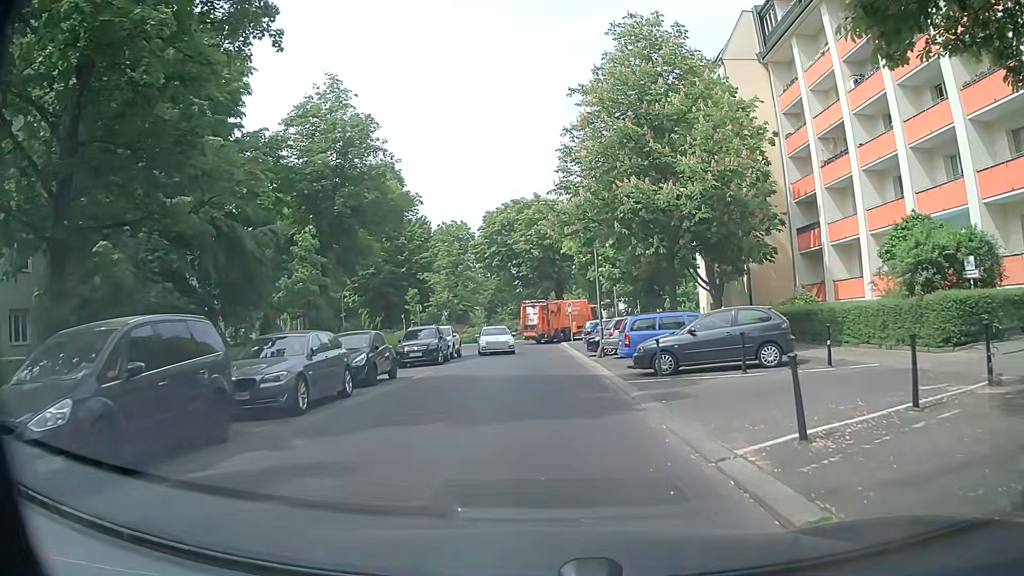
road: residential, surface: asphalt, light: Day
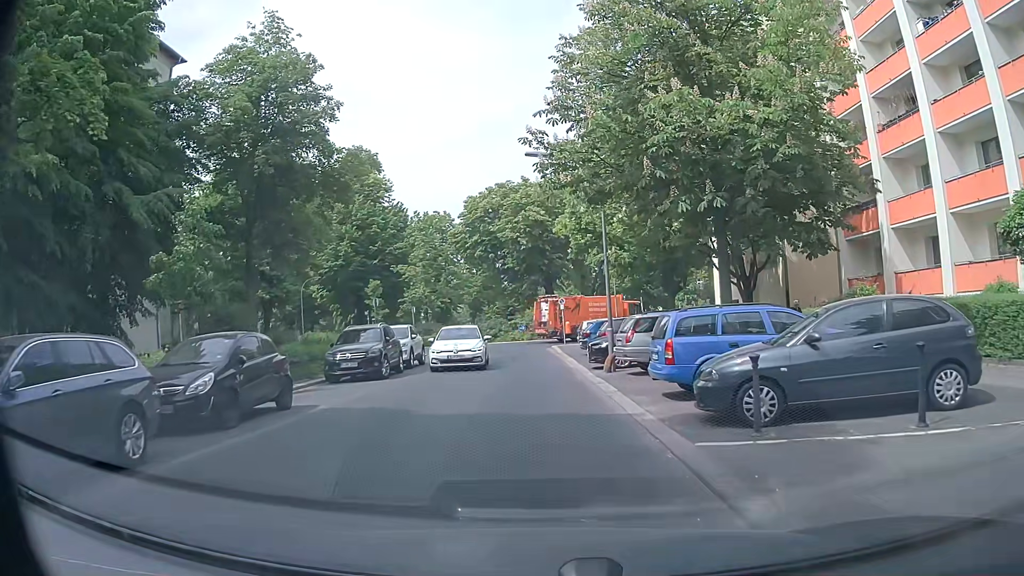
(+0.1, +7.8) m; +1°
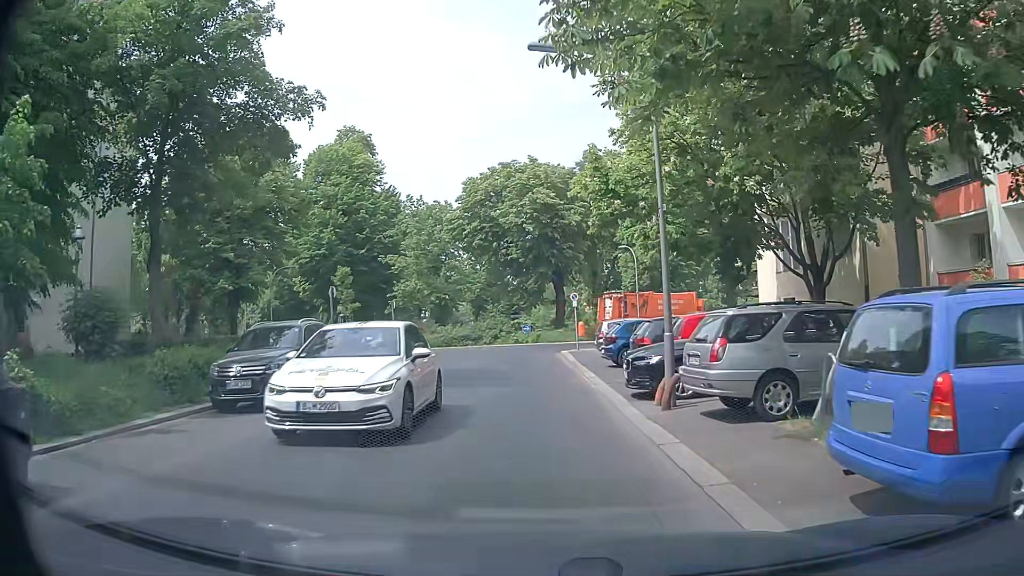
(-0.2, +7.7) m; -1°
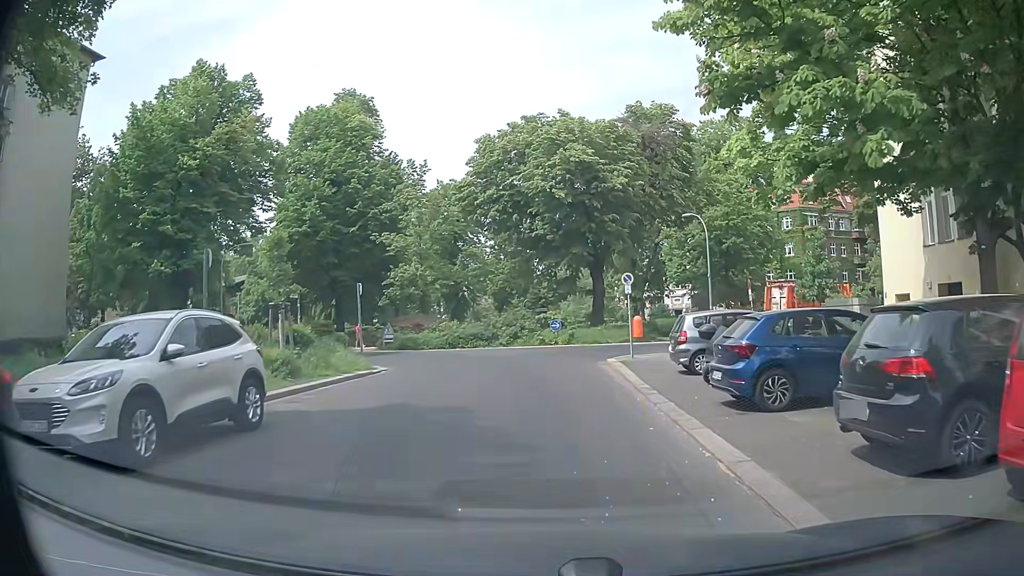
(-0.3, +11.2) m; -2°
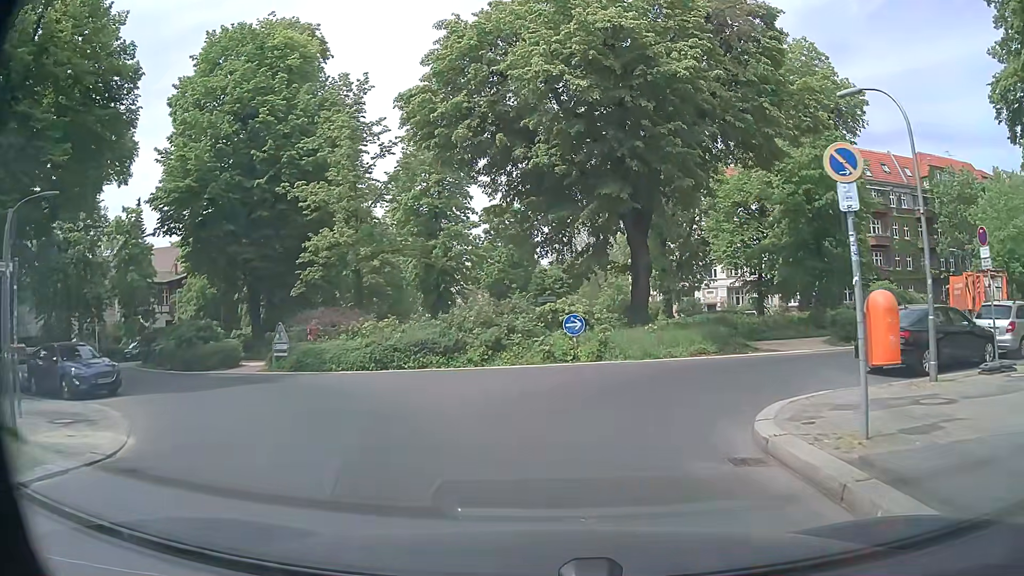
(0.0, +17.0) m; 0°
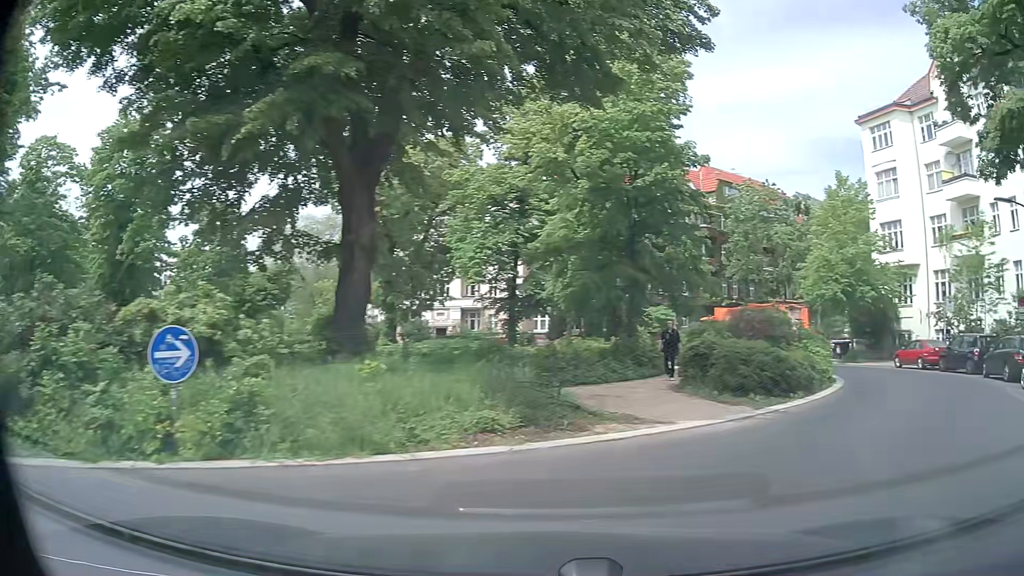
(+1.0, +12.1) m; +21°
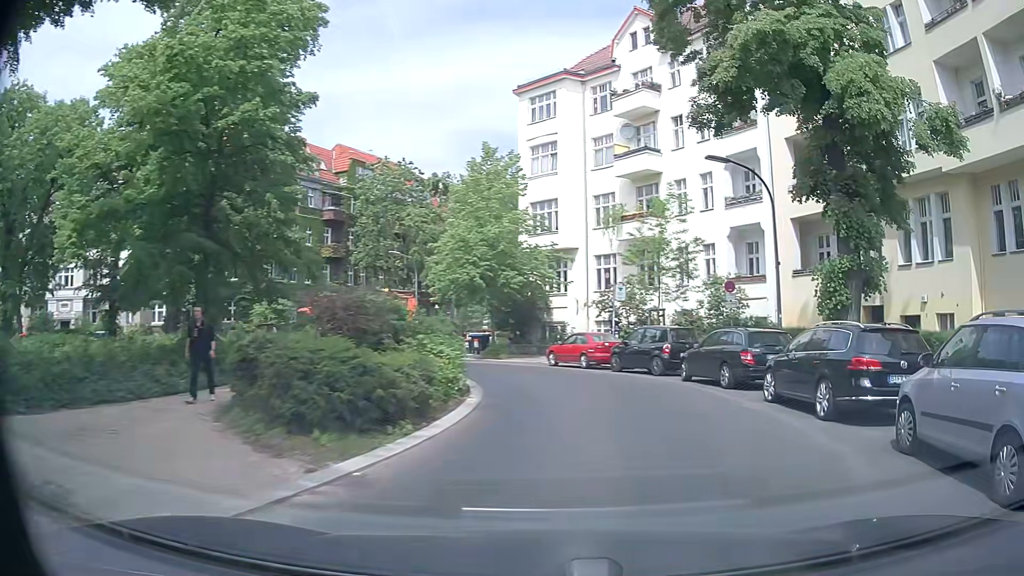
(+1.8, +5.7) m; +32°
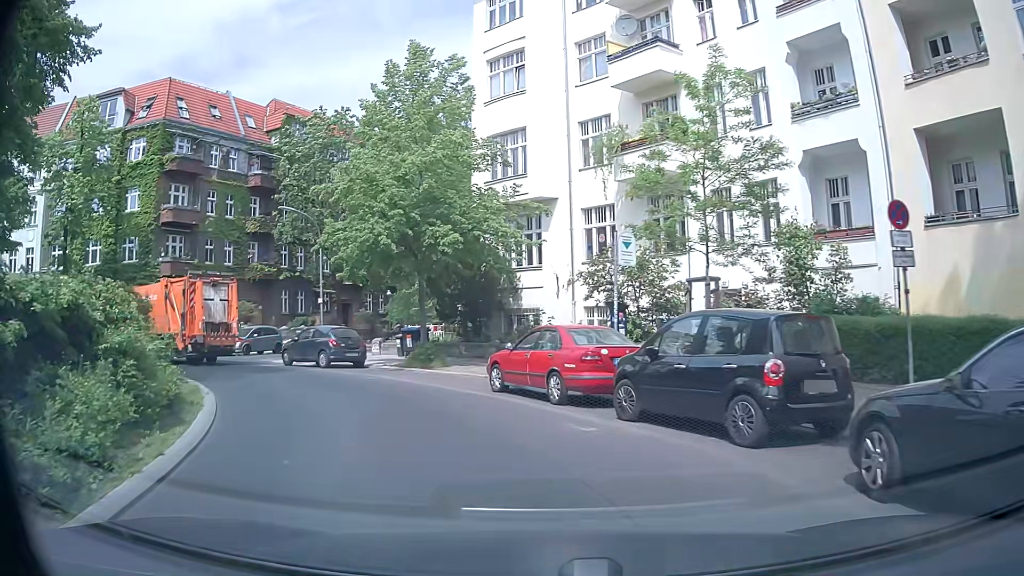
(+1.4, +13.6) m; +2°
